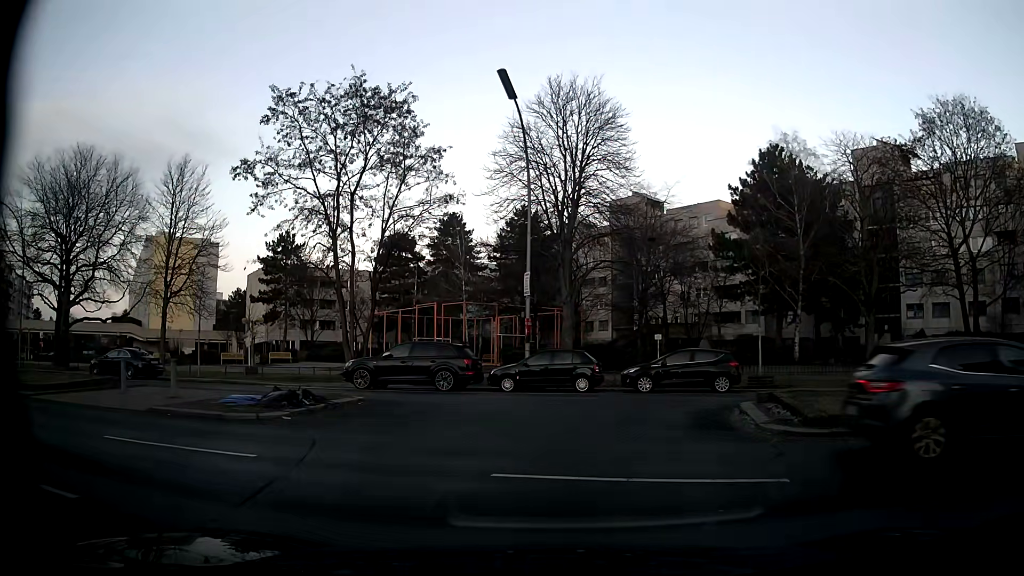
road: residential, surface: asphalt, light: Day
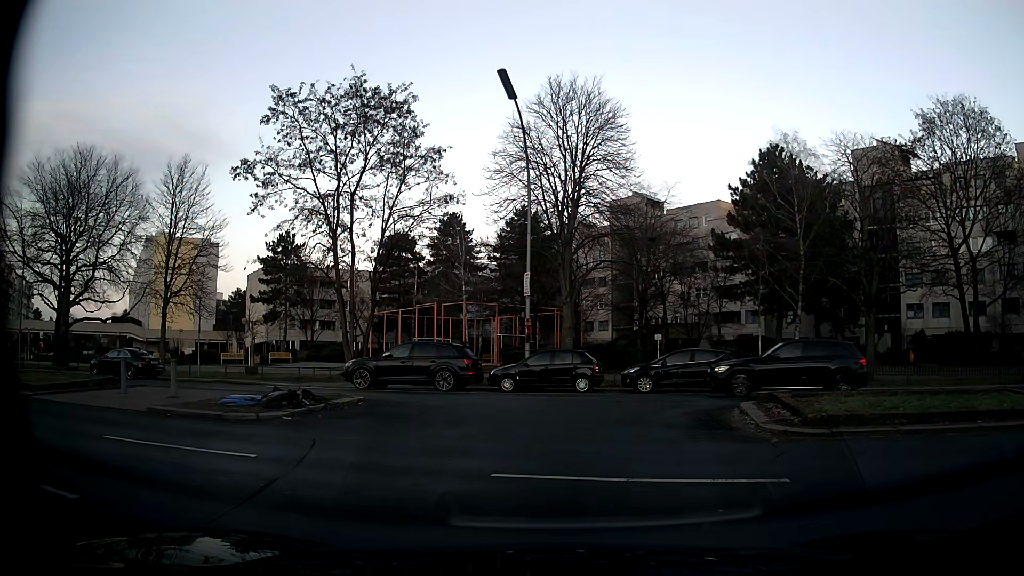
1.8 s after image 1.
(0.0, +0.1) m; 0°
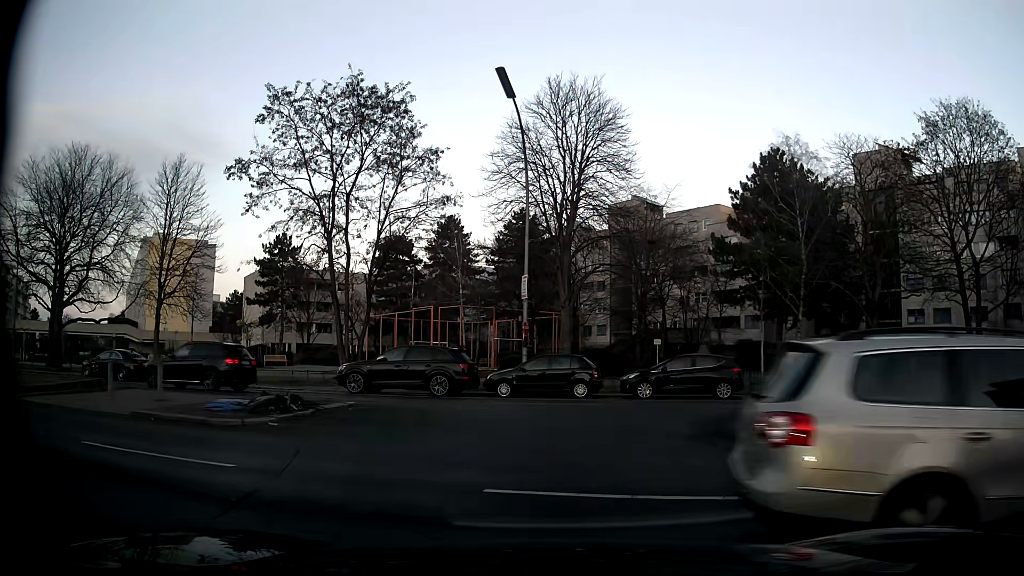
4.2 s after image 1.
(0.0, +0.6) m; 0°
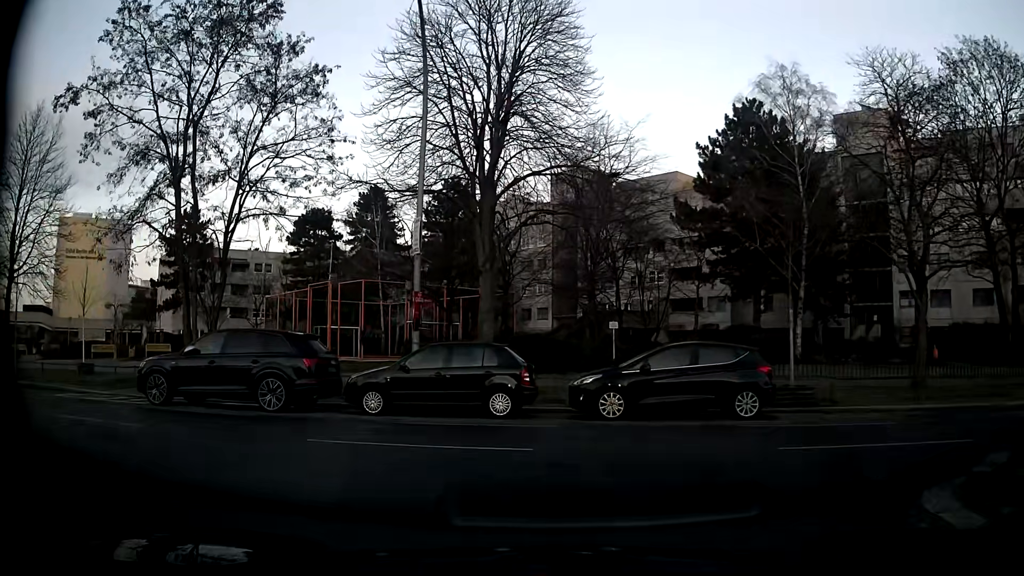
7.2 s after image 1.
(+0.3, +9.4) m; +2°
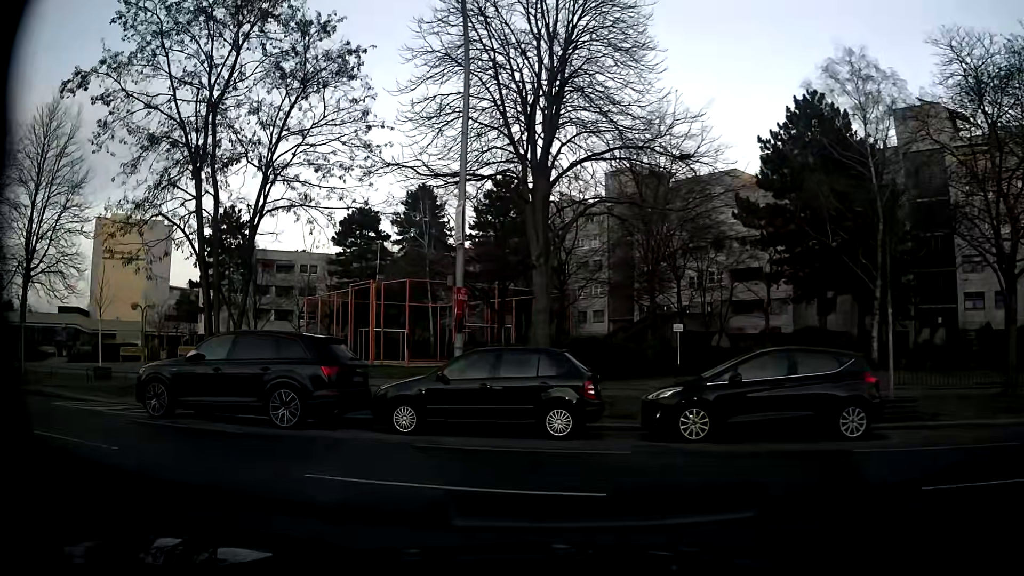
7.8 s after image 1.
(-0.1, +2.2) m; -3°
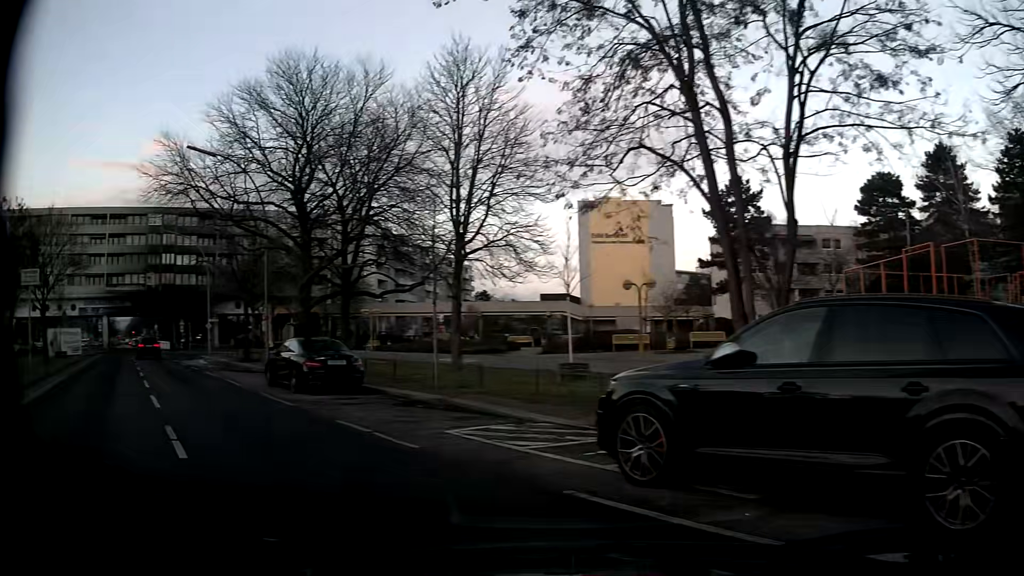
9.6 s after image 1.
(-2.6, +6.8) m; -43°
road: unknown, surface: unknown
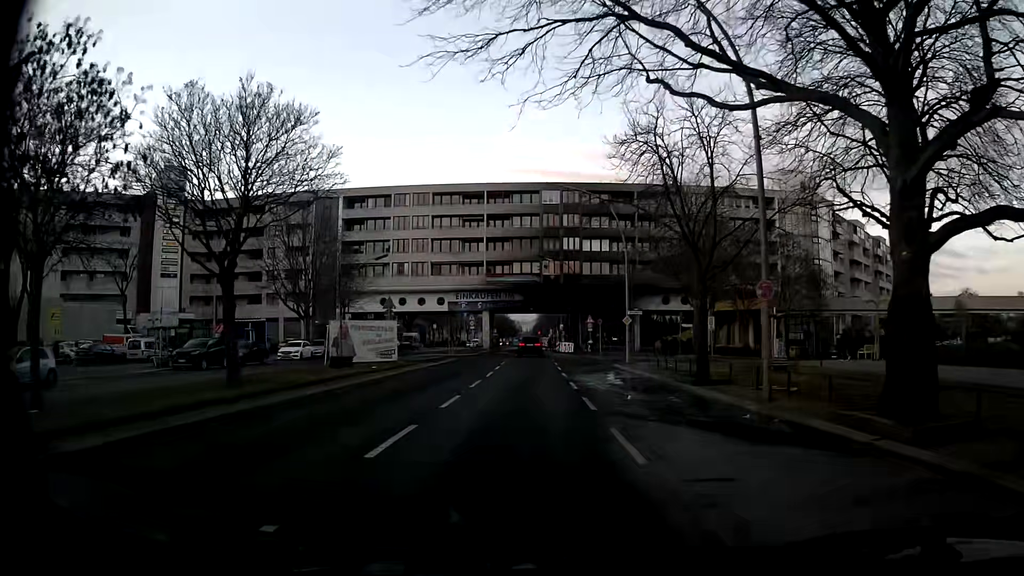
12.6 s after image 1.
(-8.7, +16.8) m; -38°
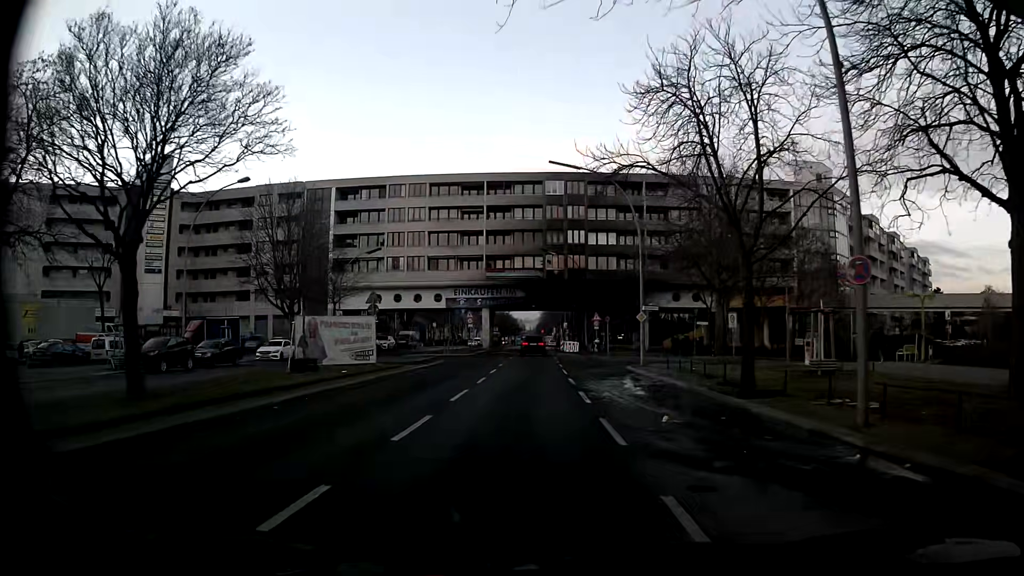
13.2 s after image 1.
(0.0, +4.5) m; 0°
(0, +10) (0, +20) (0, +30) (+3, +40) (+11, +45) (+20, +50) (+28, +55) (+35, +62) (+42, +70) (+49, +77) m
